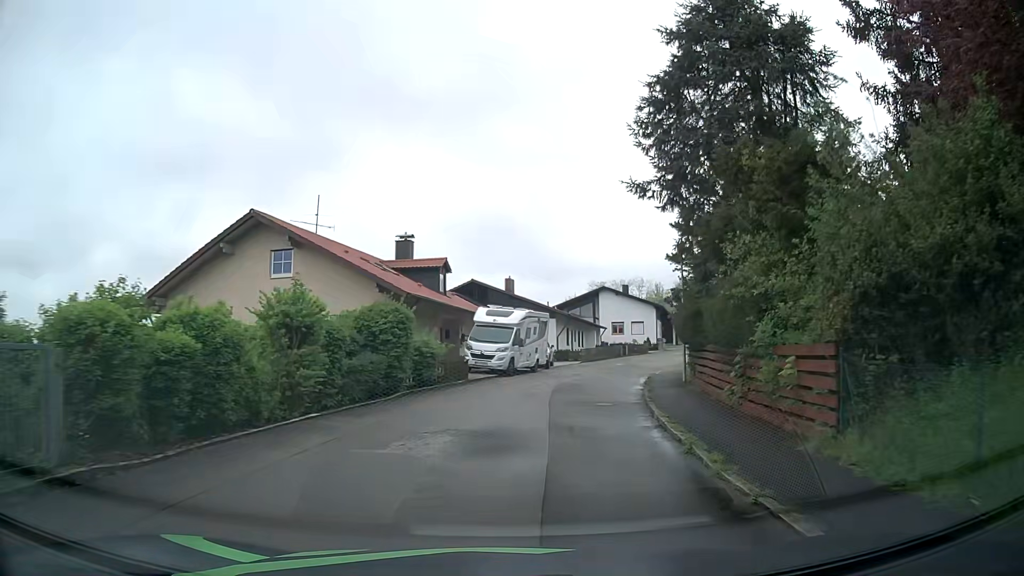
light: Day
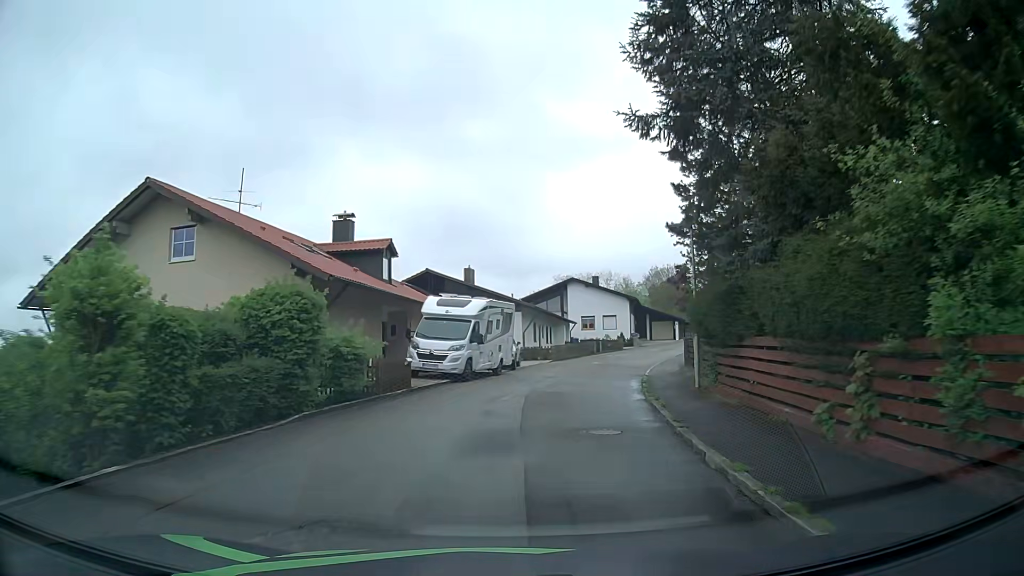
(+0.2, +5.7) m; +3°
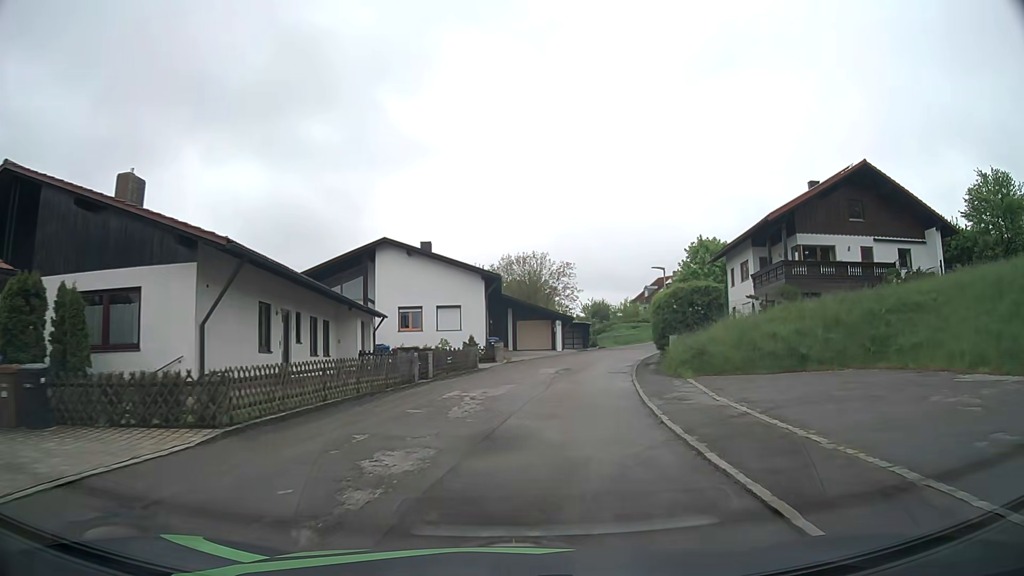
(+3.8, +29.4) m; +14°
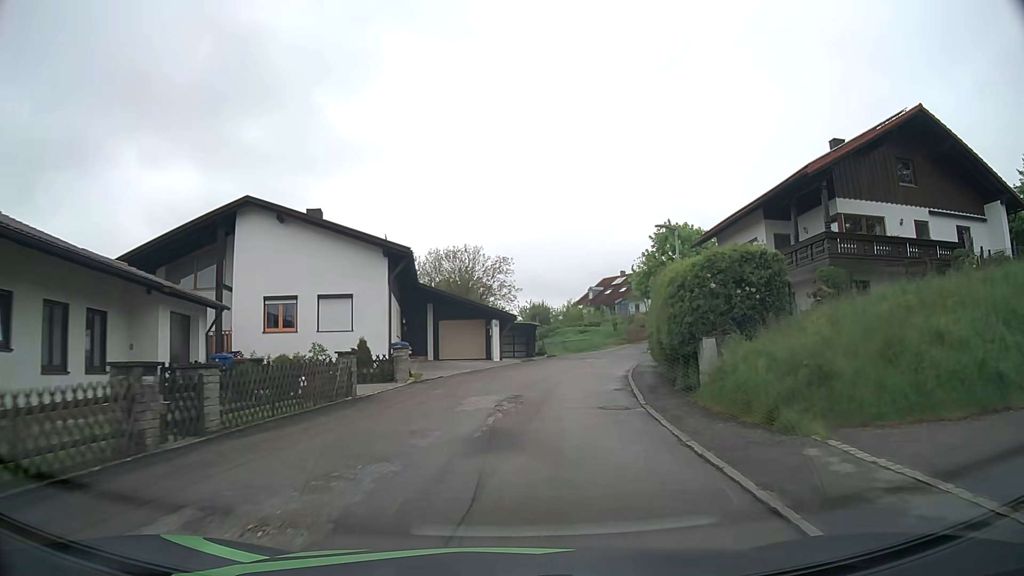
(+0.6, +12.2) m; +6°
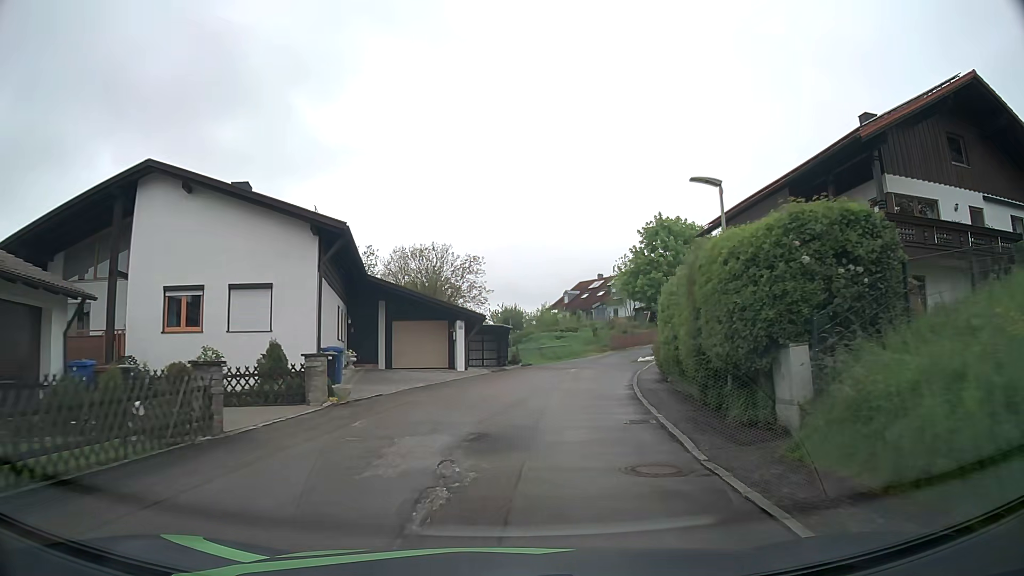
(+0.1, +6.1) m; +3°
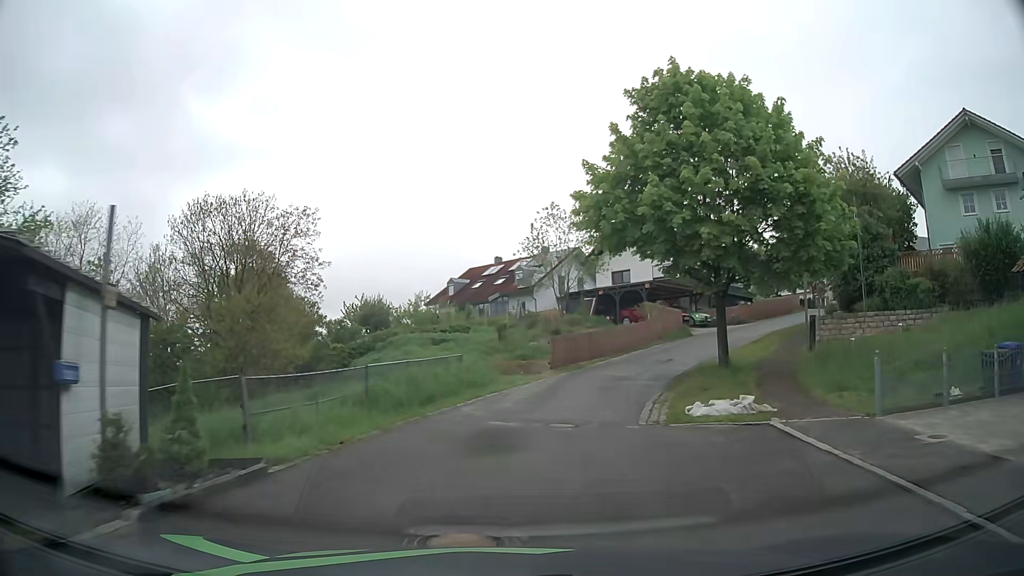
(+2.1, +28.7) m; +10°
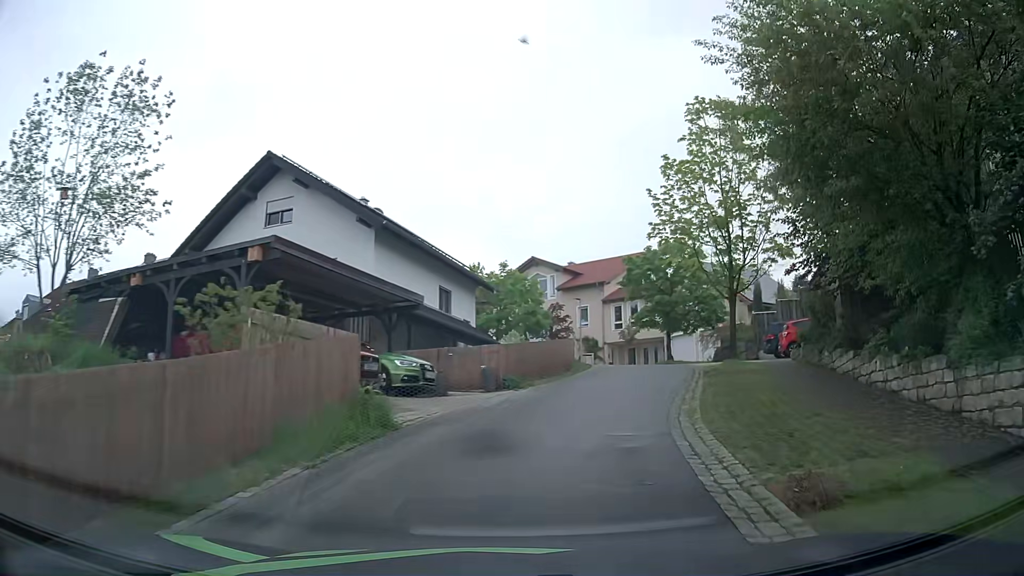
(+5.5, +25.8) m; +28°
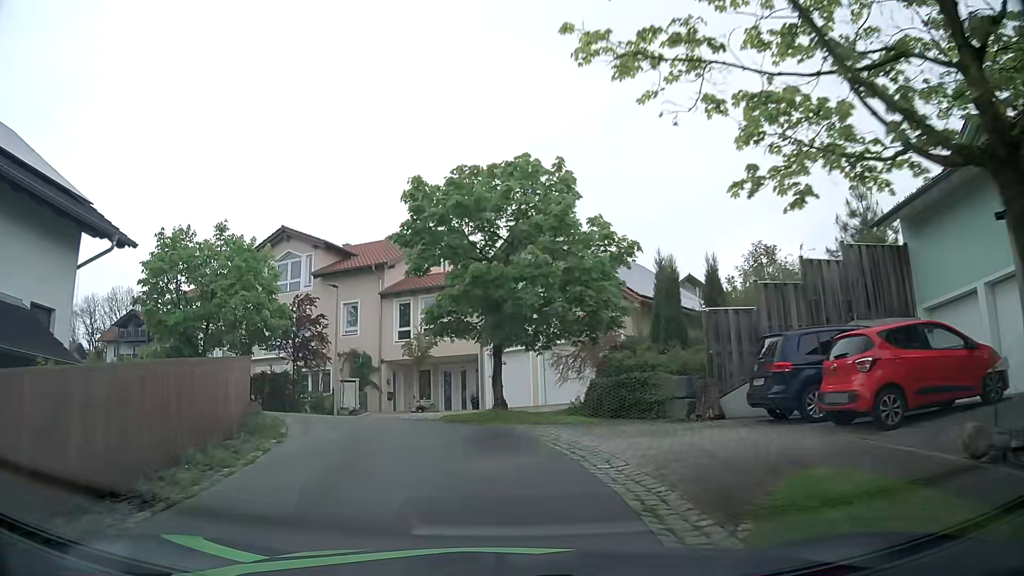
(+3.6, +18.9) m; +16°
(-1, +10) (-5, +19) (-13, +24) (-23, +27) (-32, +28) (-42, +30) (-52, +31) (-62, +33) (-72, +36) (-81, +39) m
